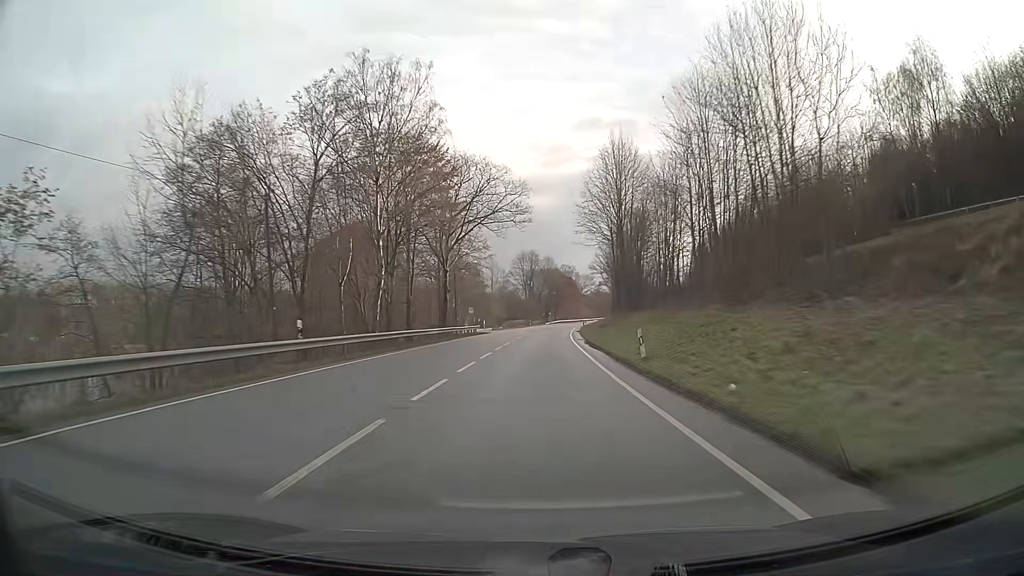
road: primary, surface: asphalt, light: Day
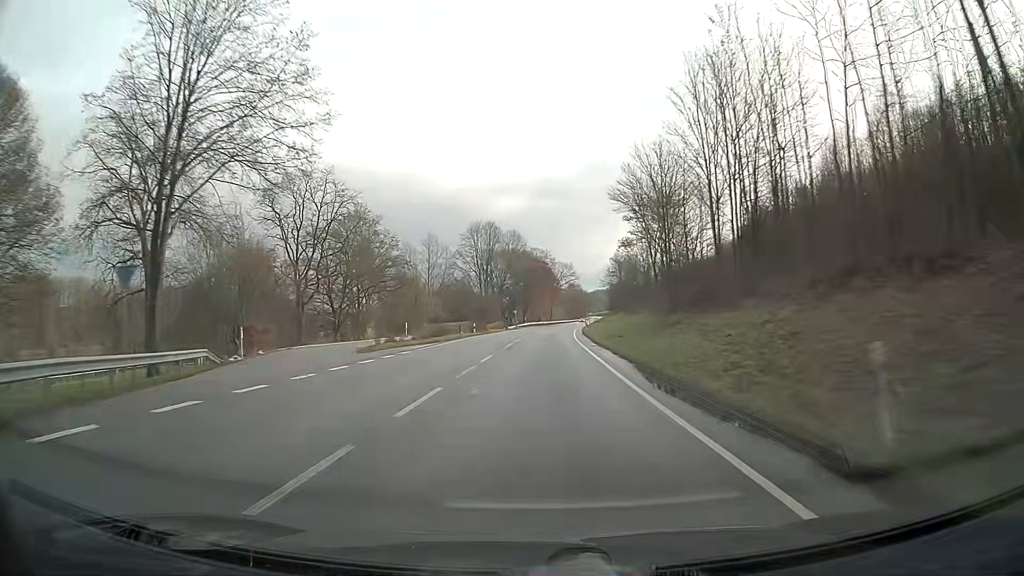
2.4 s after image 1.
(+1.5, +63.2) m; +3°
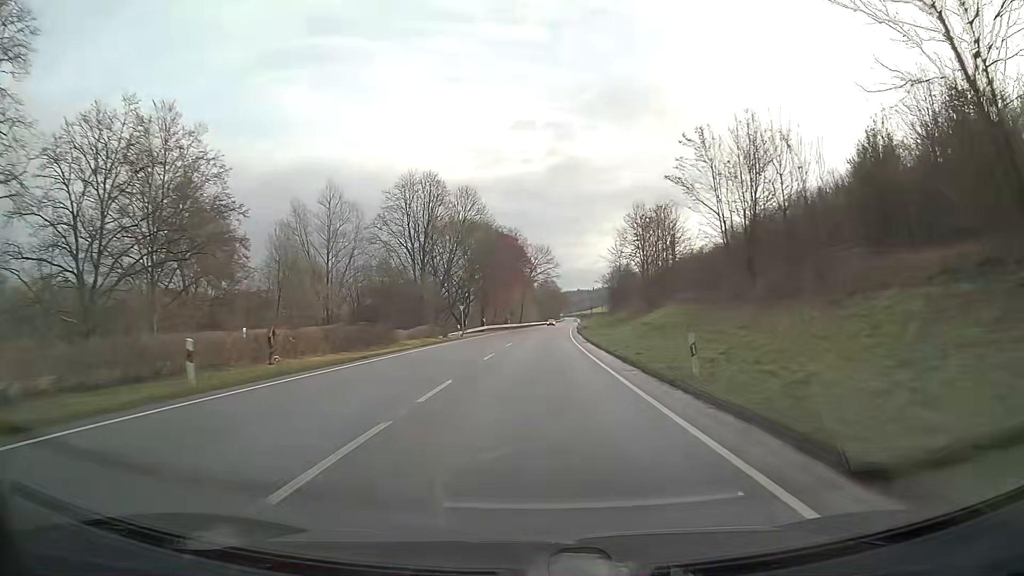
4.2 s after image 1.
(+1.1, +47.3) m; +3°
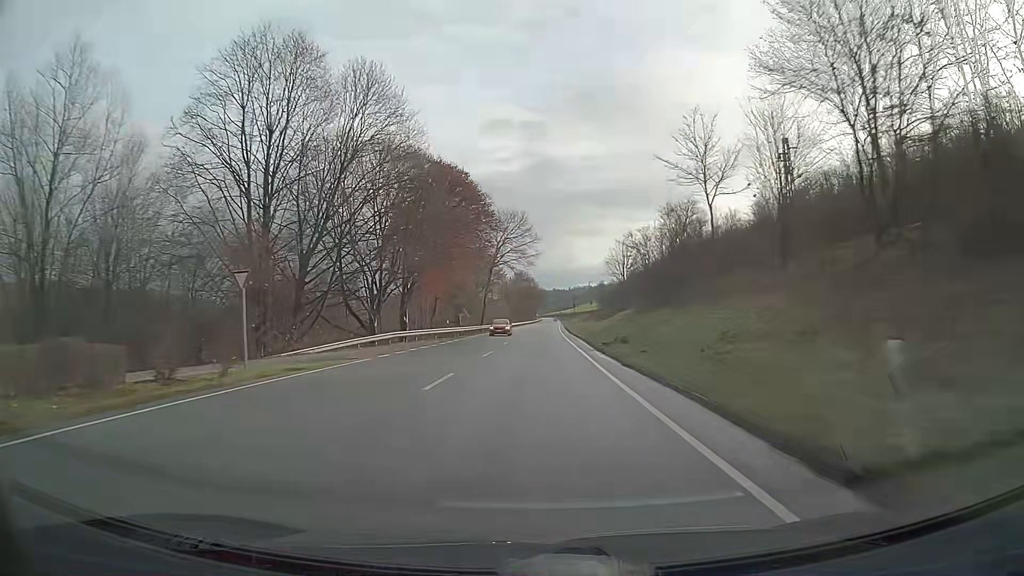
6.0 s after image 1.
(+0.9, +47.4) m; +2°
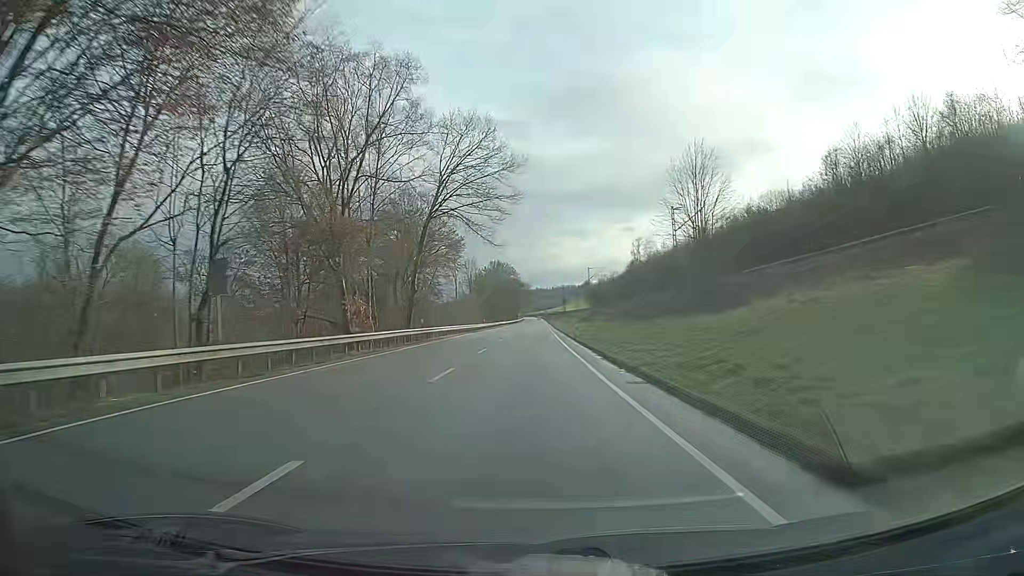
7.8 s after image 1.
(+0.6, +47.4) m; +1°
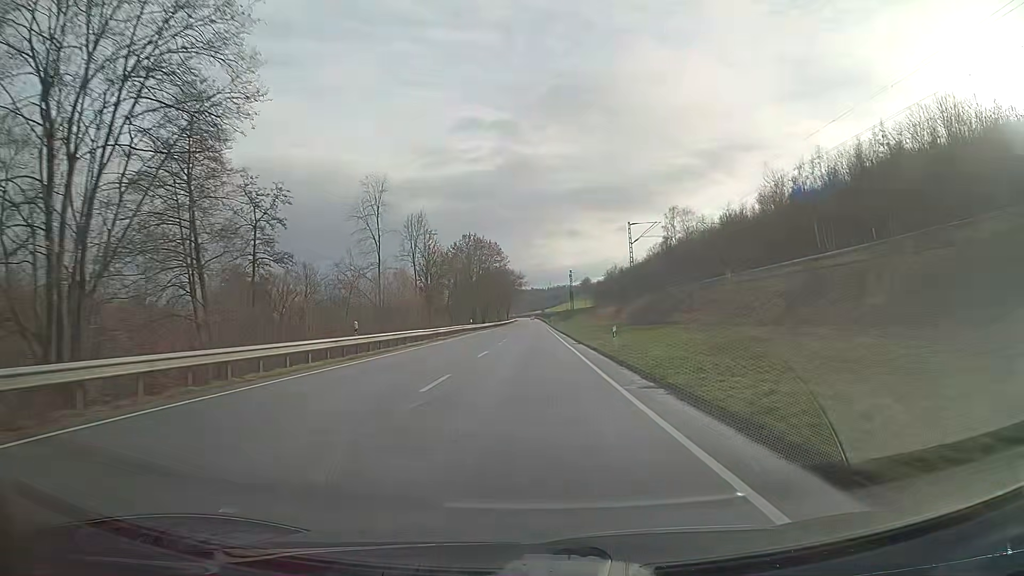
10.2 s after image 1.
(+0.3, +63.2) m; 0°
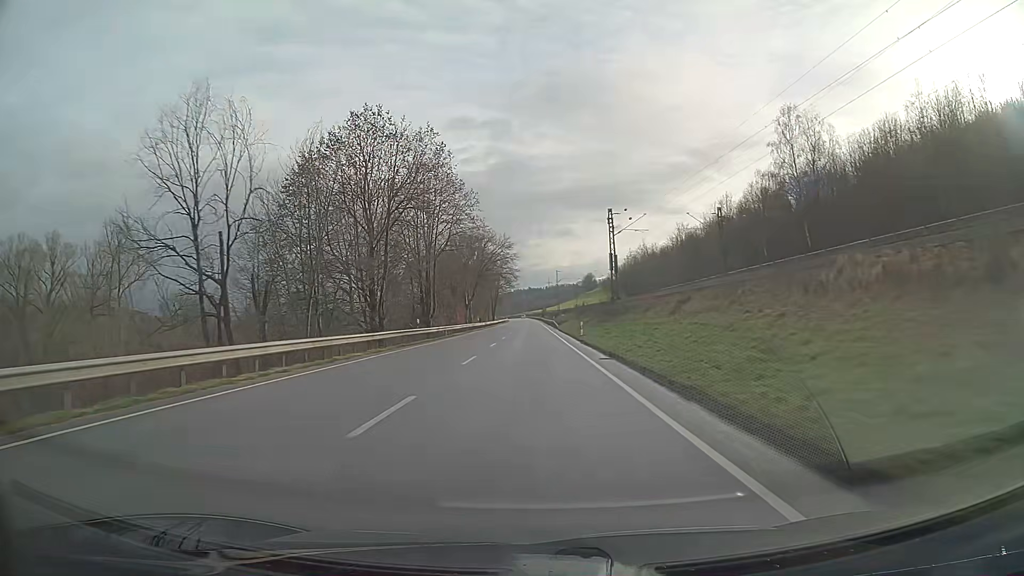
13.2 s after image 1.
(+0.1, +78.9) m; 0°
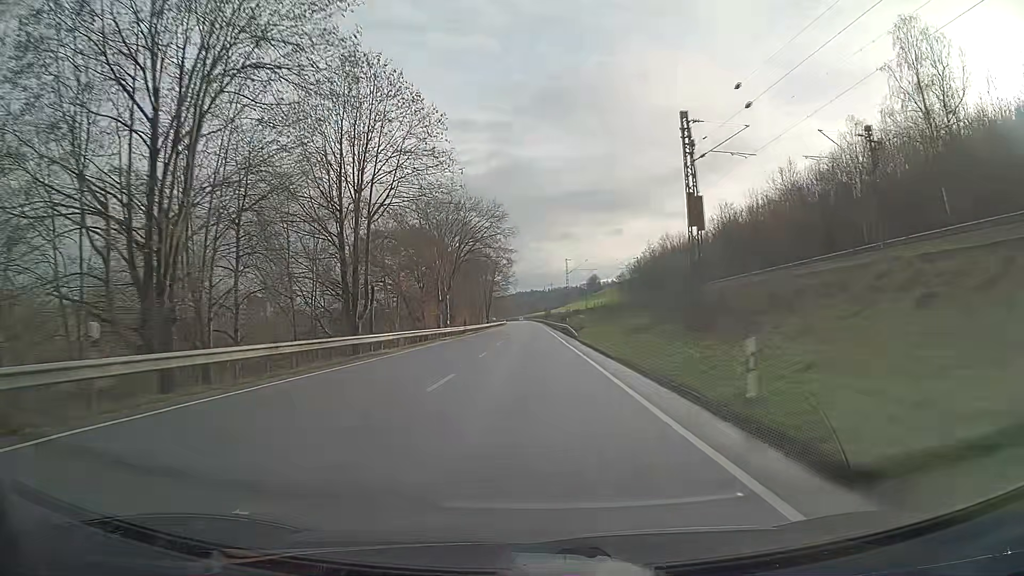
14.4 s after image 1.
(0.0, +31.6) m; 0°
(0, +10) (0, +20) (0, +30) (0, +40) (0, +50) (0, +60) (0, +70) (0, +80) (0, +90) (0, +100) m
